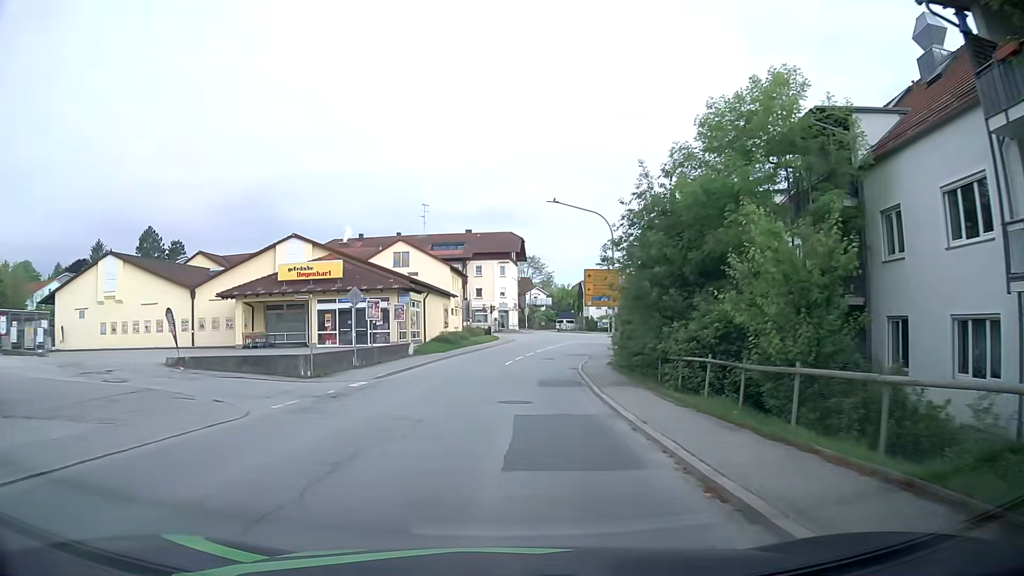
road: secondary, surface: asphalt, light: Day
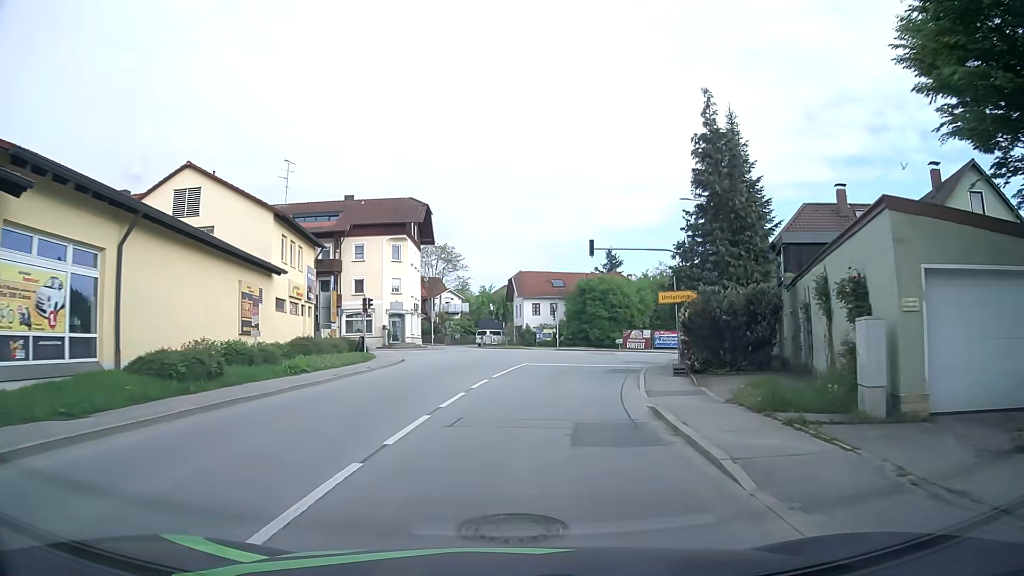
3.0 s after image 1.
(+1.2, +32.1) m; +7°
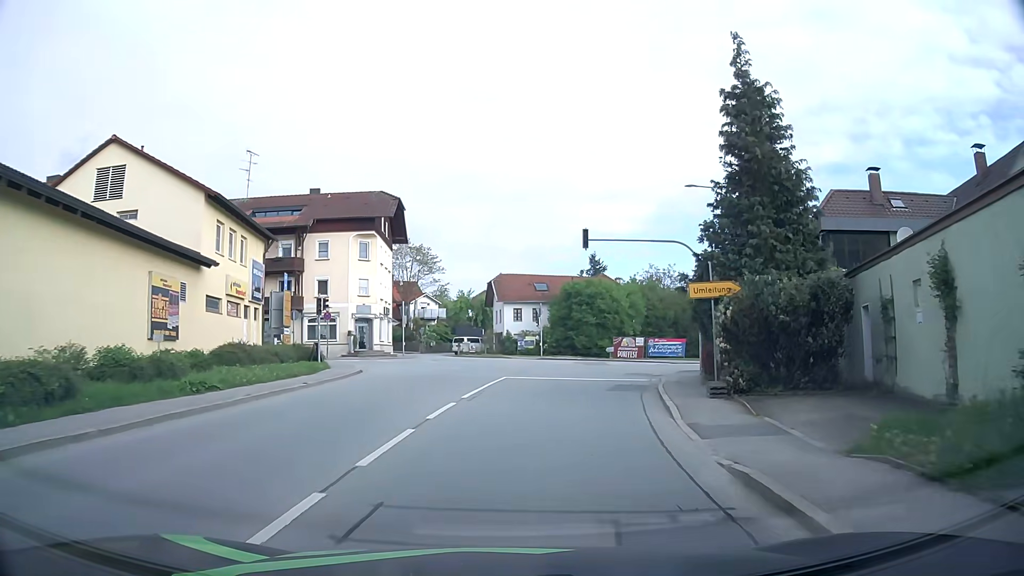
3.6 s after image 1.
(+0.1, +5.6) m; +2°
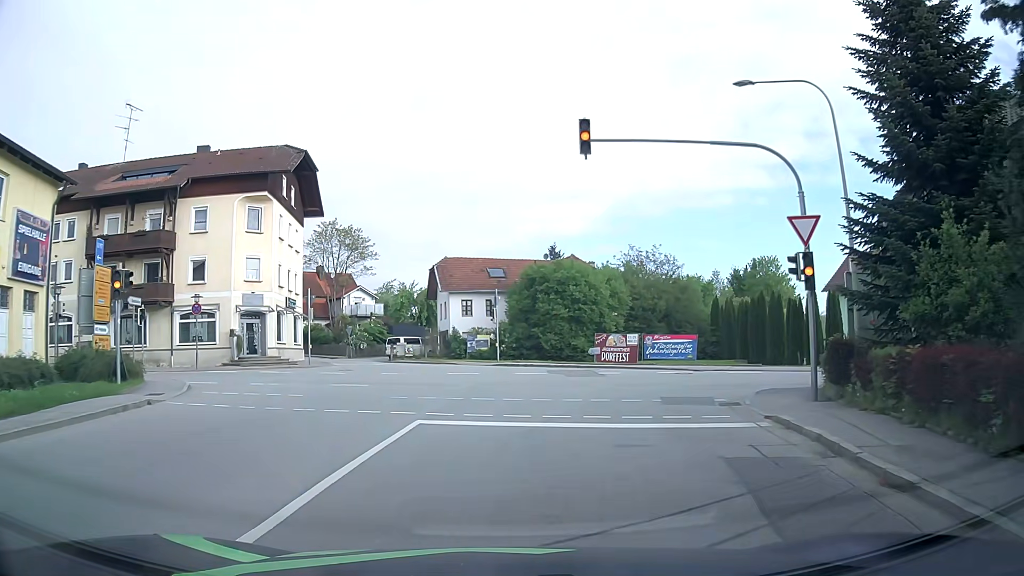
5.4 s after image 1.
(+0.4, +14.9) m; +3°
(0, +10) (0, +20) (-1, +30) (-4, +39) (-8, +48) (-14, +56) (-21, +64) (-27, +72) (-34, +79) (-41, +86) m
